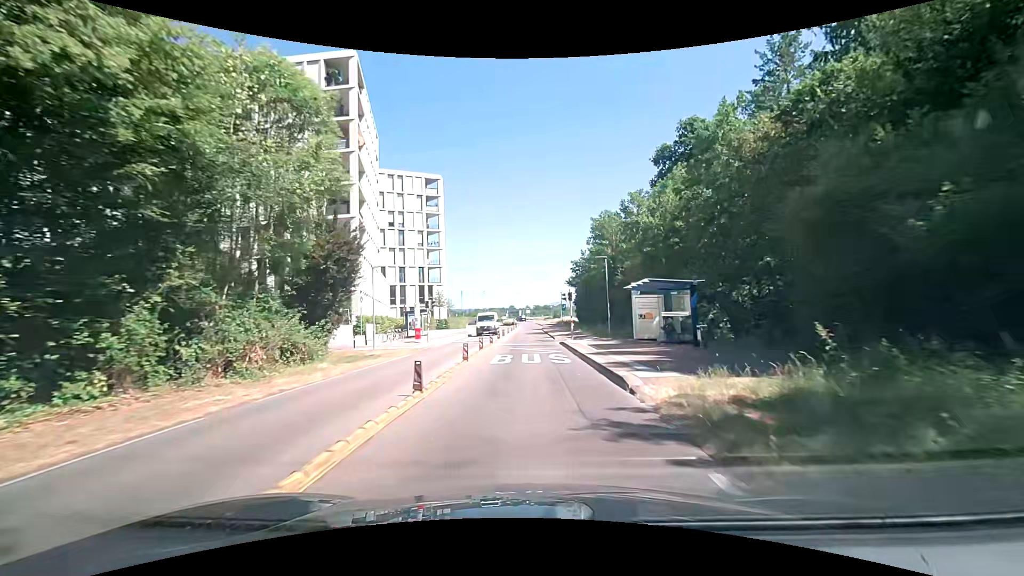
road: tertiary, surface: asphalt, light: Day
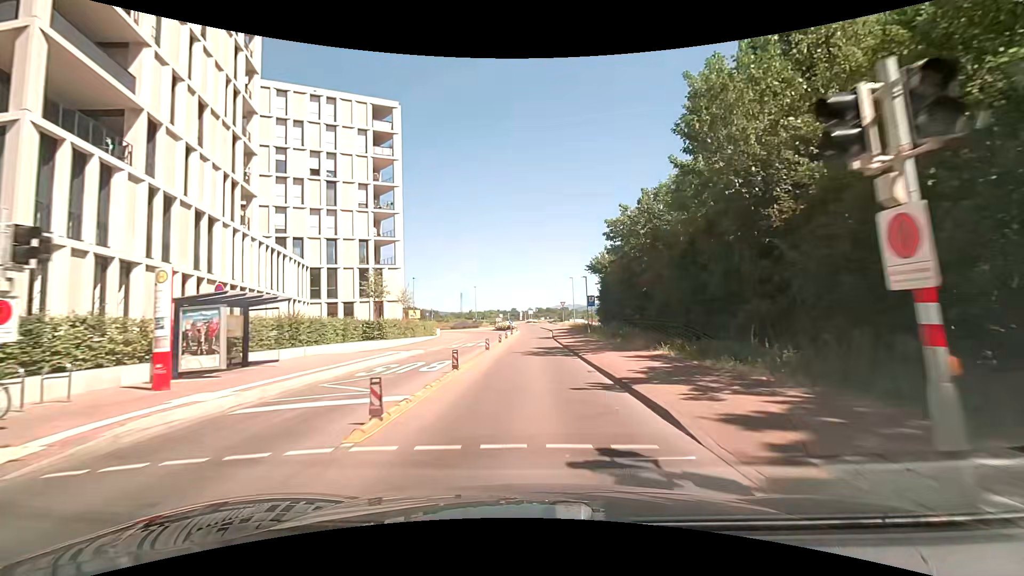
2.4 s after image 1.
(-0.3, +28.6) m; -1°
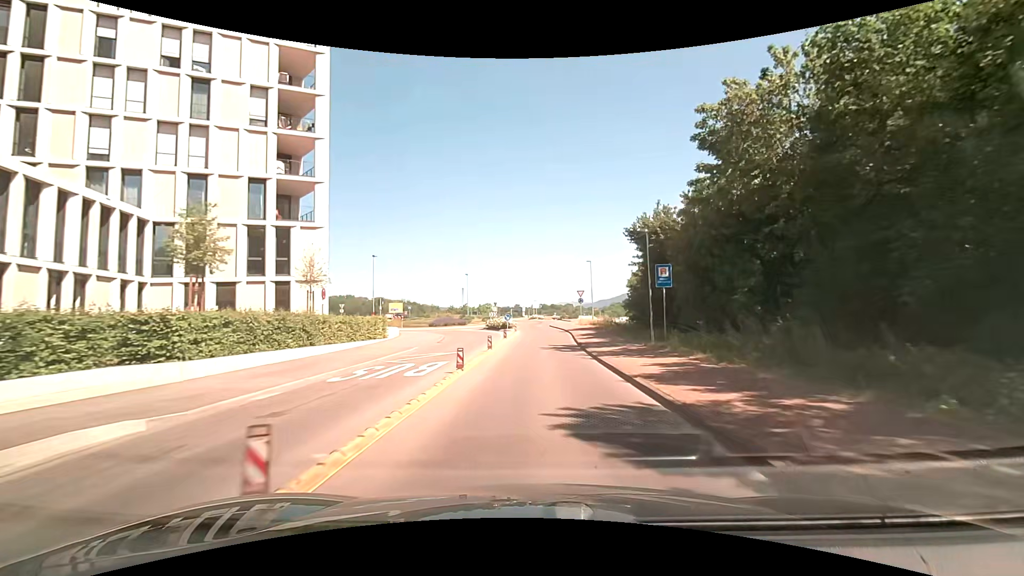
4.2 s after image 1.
(0.0, +20.7) m; 0°
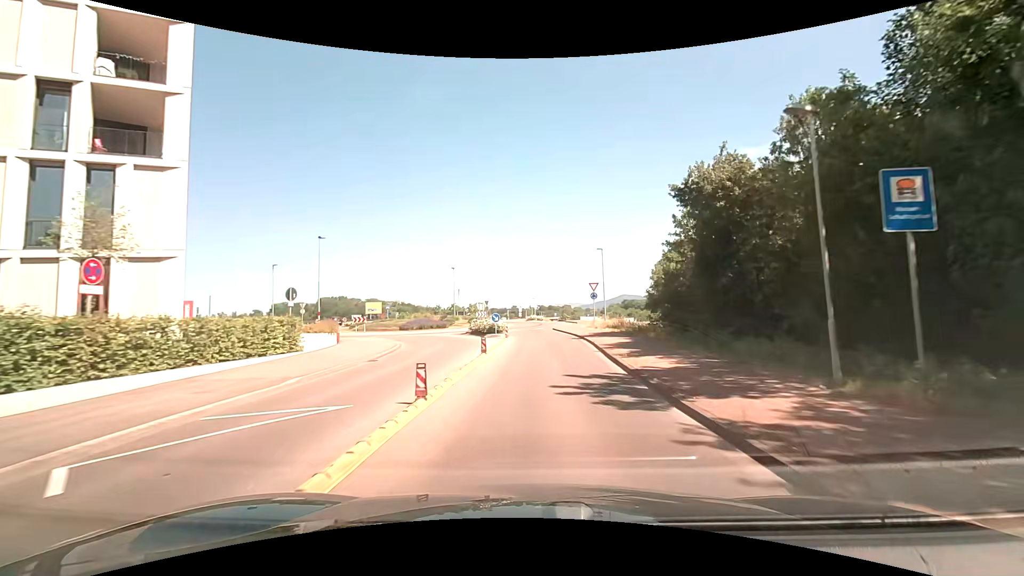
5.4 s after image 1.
(+0.1, +12.9) m; 0°
(0, +10) (0, +20) (0, +30) (0, +40) (+1, +50) (+2, +60) (-2, +68) (-12, +72) (-21, +76) (-29, +82) m
